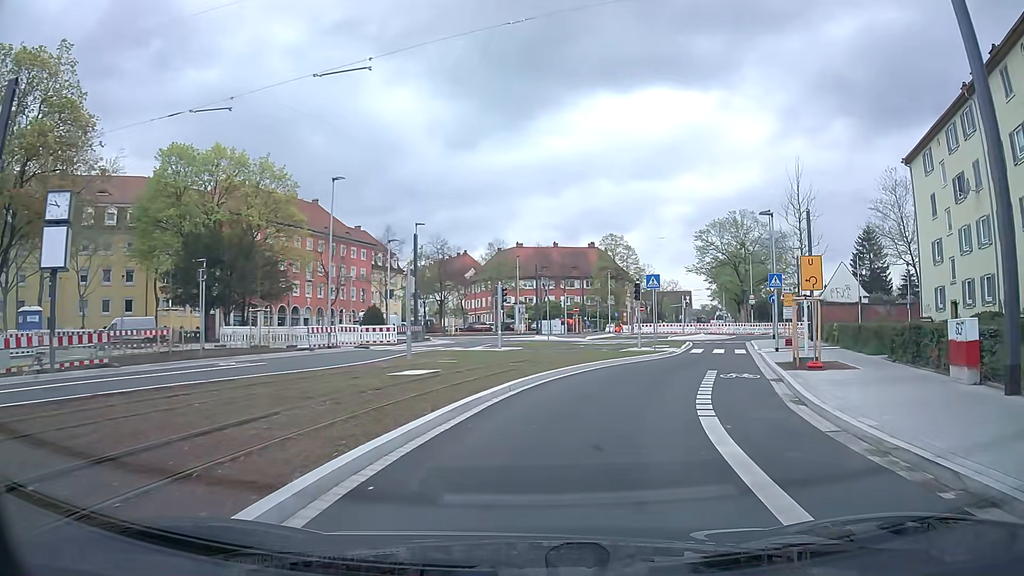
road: secondary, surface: asphalt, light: Day
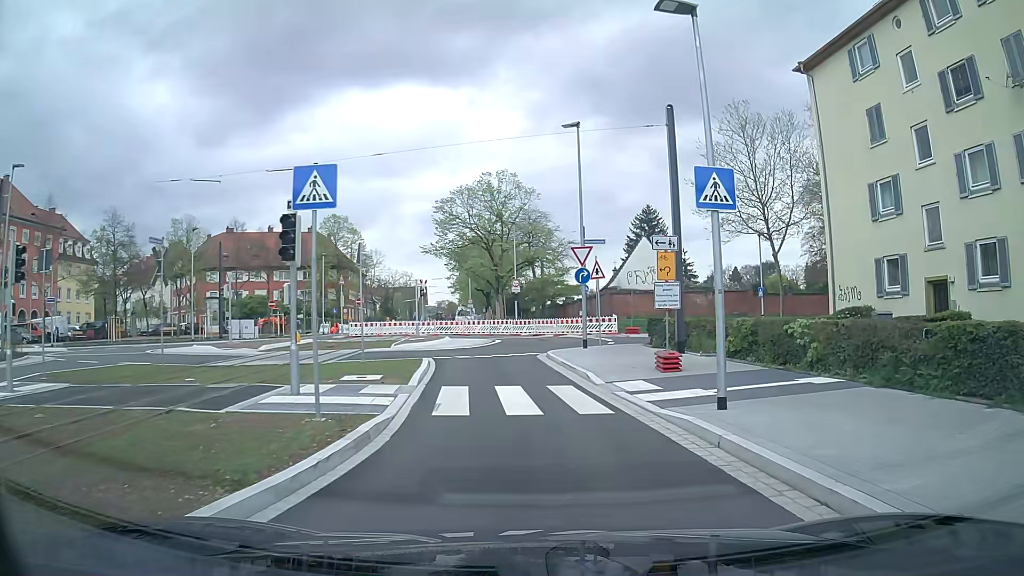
(+3.9, +19.4) m; +23°
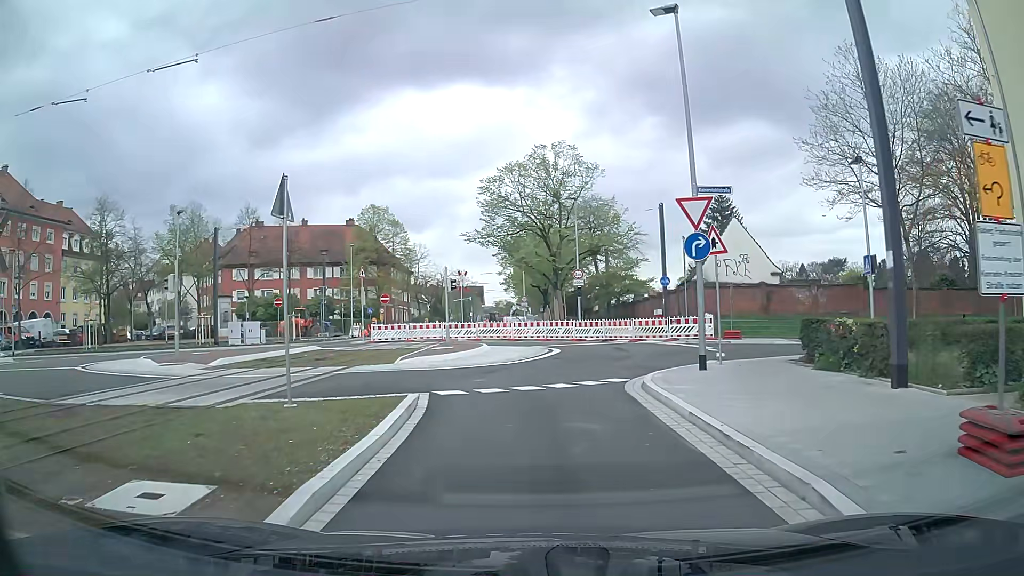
(-0.4, +10.0) m; -5°
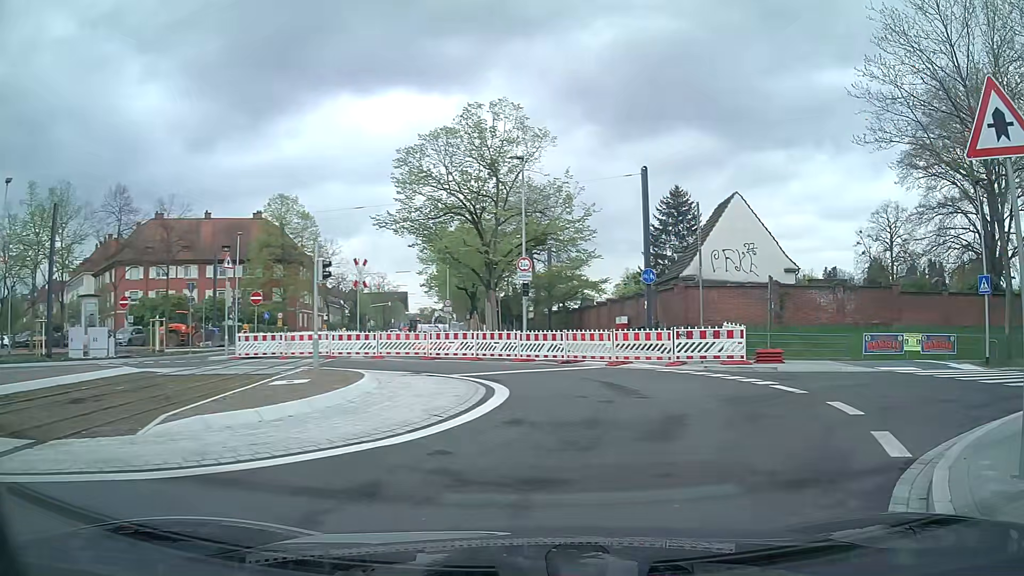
(-0.3, +11.8) m; +5°
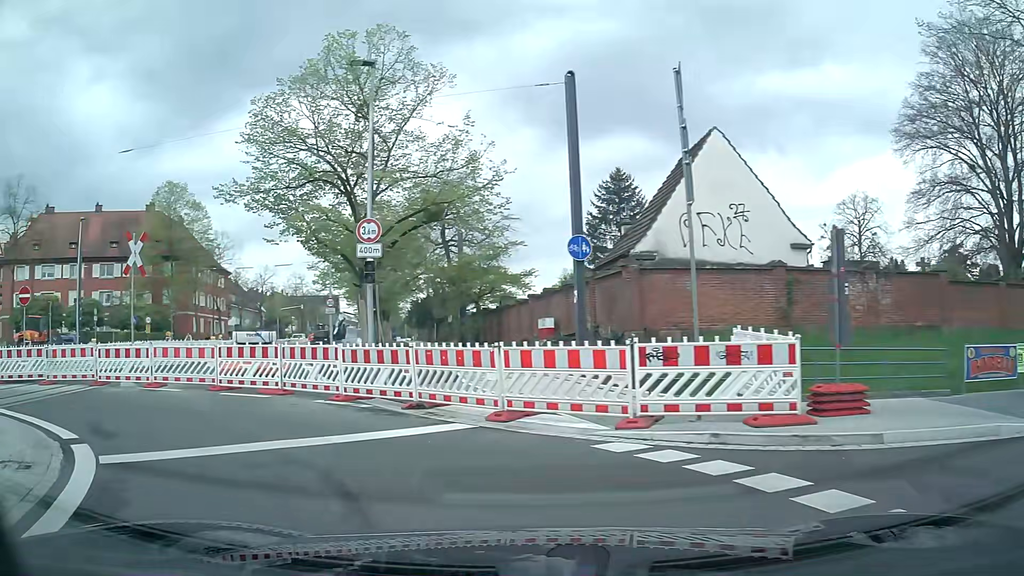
(+2.1, +11.1) m; +6°
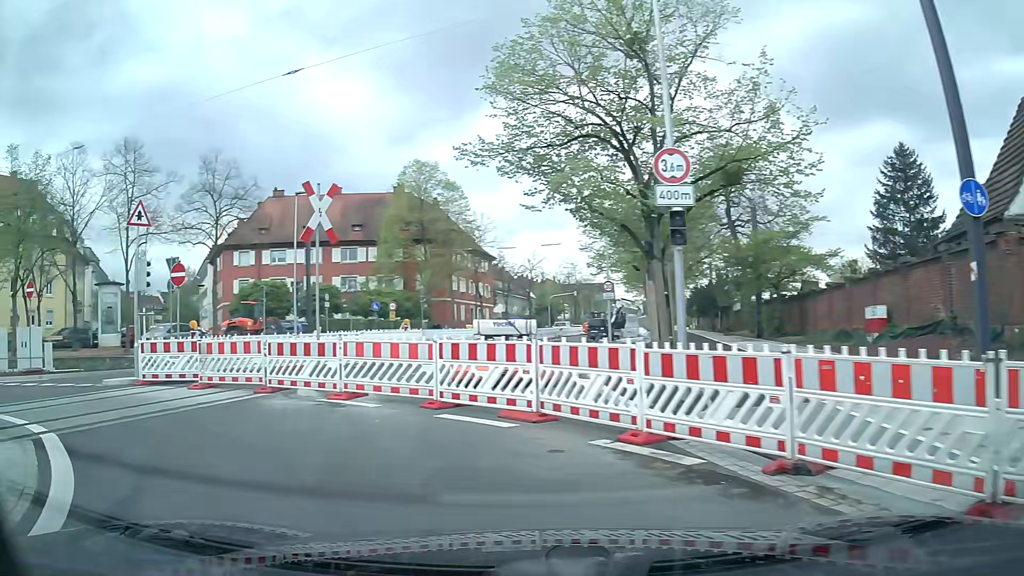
(-1.2, +5.7) m; -24°
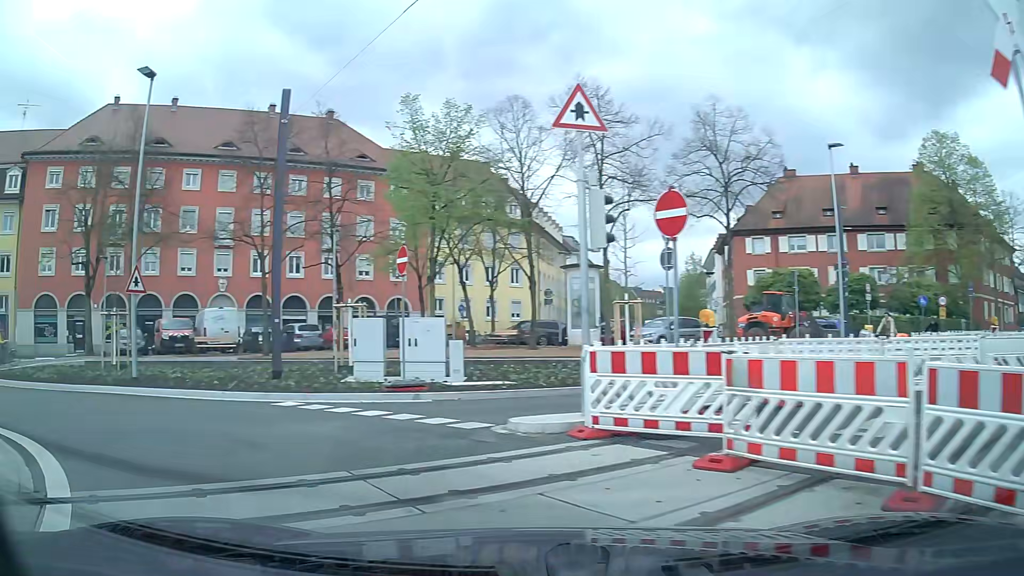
(-3.2, +8.5) m; -43°
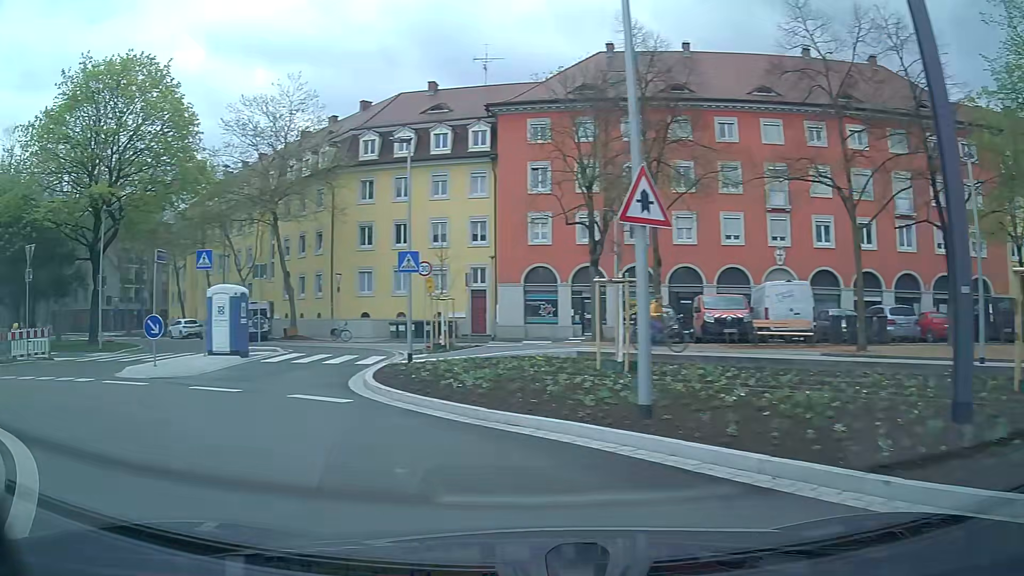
(-3.8, +8.7) m; -46°
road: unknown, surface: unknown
